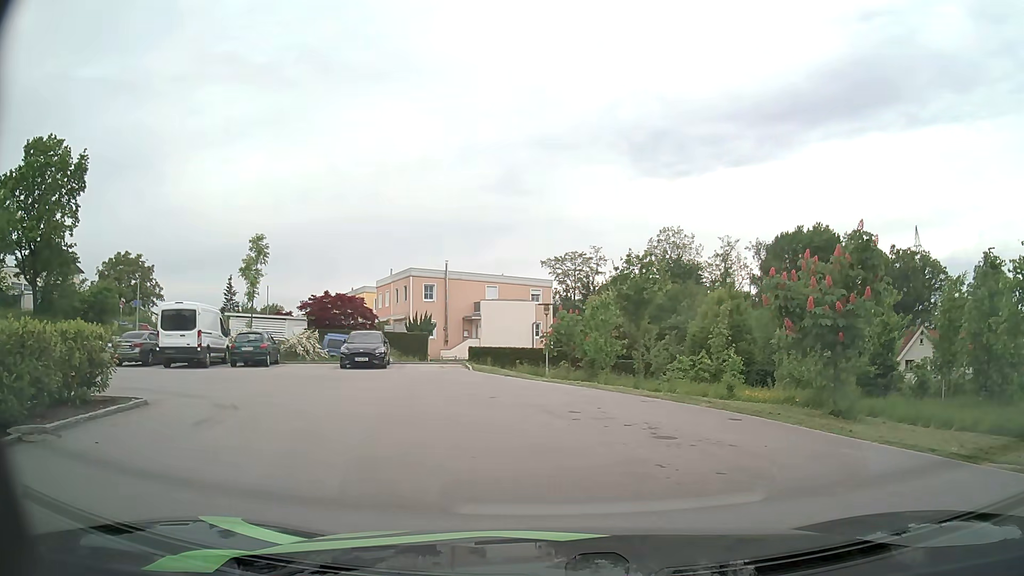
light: Day
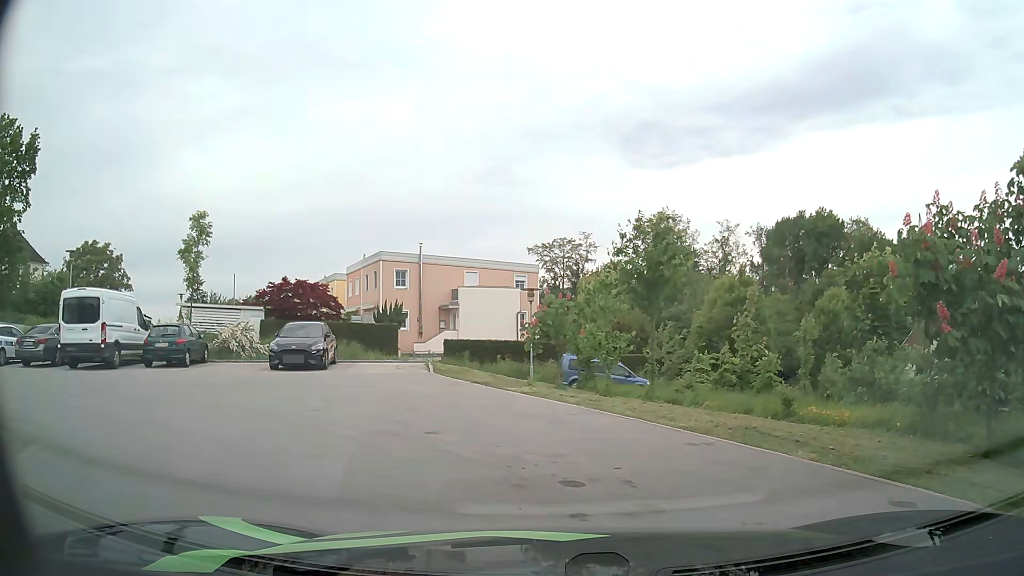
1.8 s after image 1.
(+0.1, +5.7) m; +1°
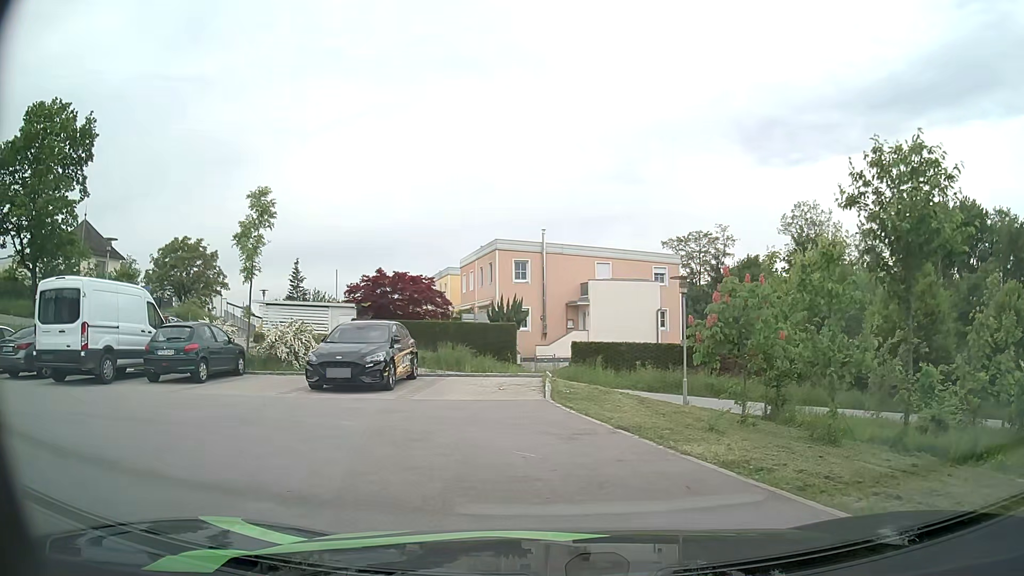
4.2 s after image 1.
(-0.5, +6.8) m; -10°
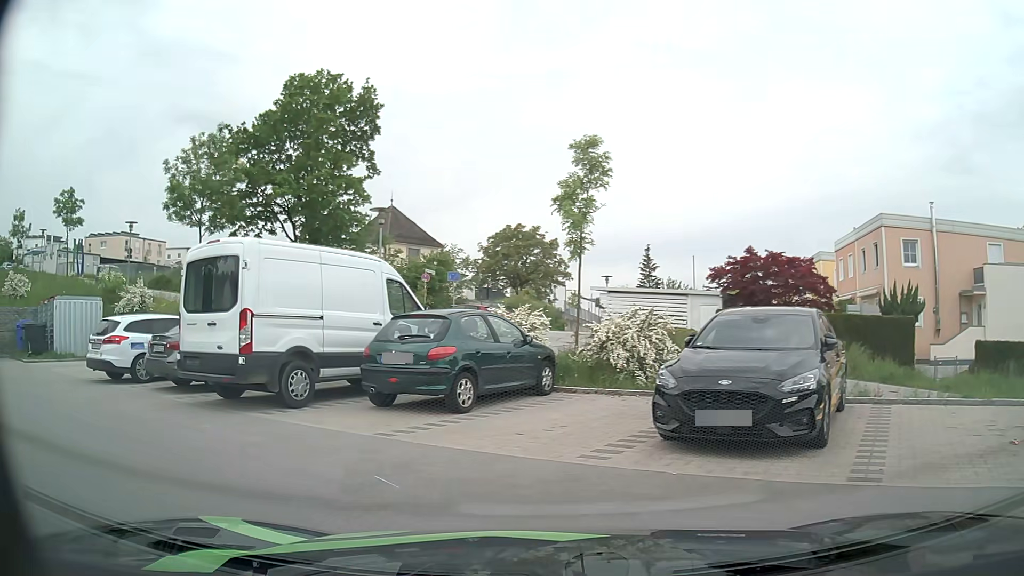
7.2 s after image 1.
(-1.6, +6.9) m; -31°
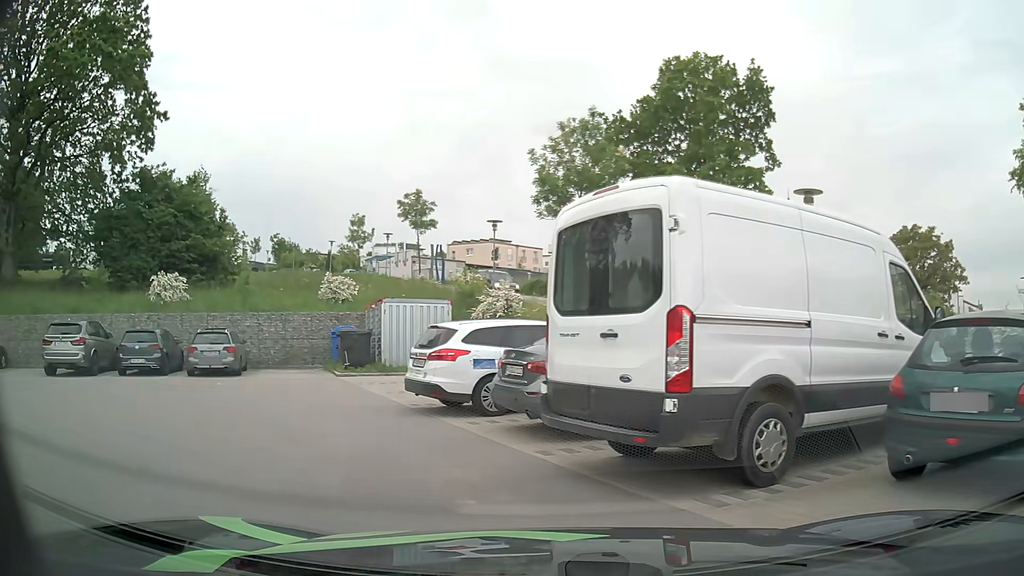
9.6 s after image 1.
(-1.3, +4.5) m; -32°
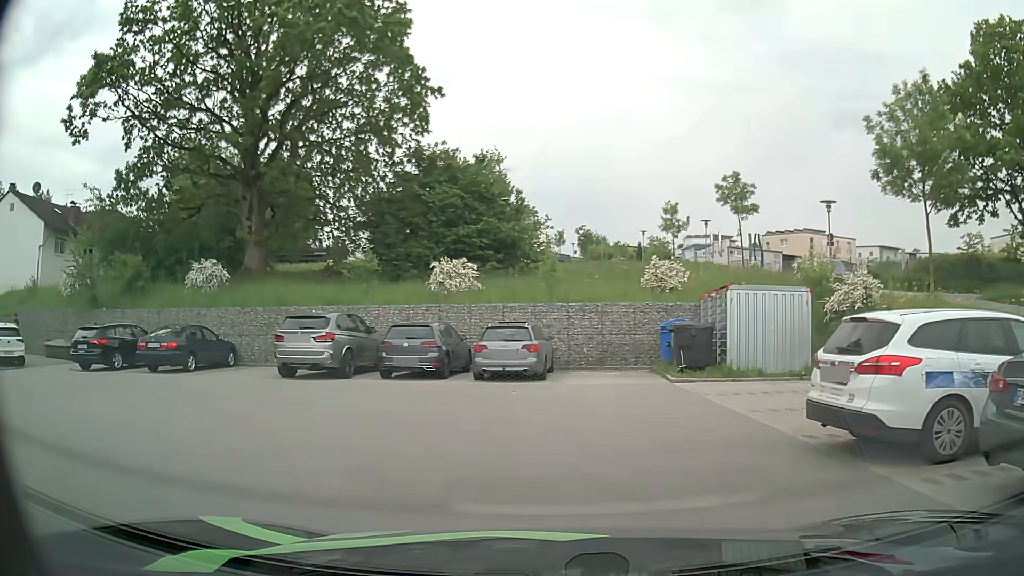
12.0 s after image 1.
(-1.1, +4.0) m; -26°
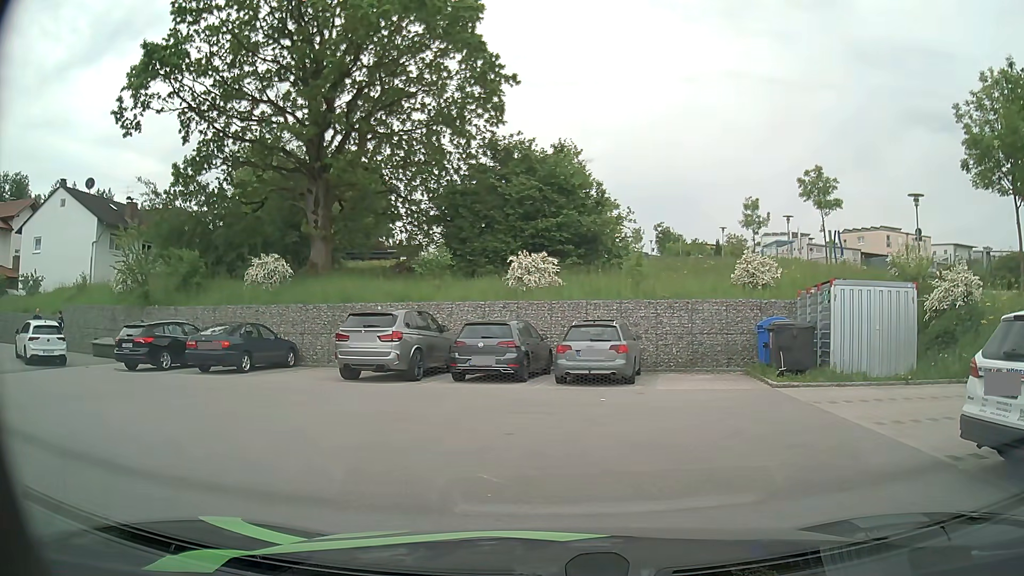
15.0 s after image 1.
(-0.1, +1.4) m; -4°
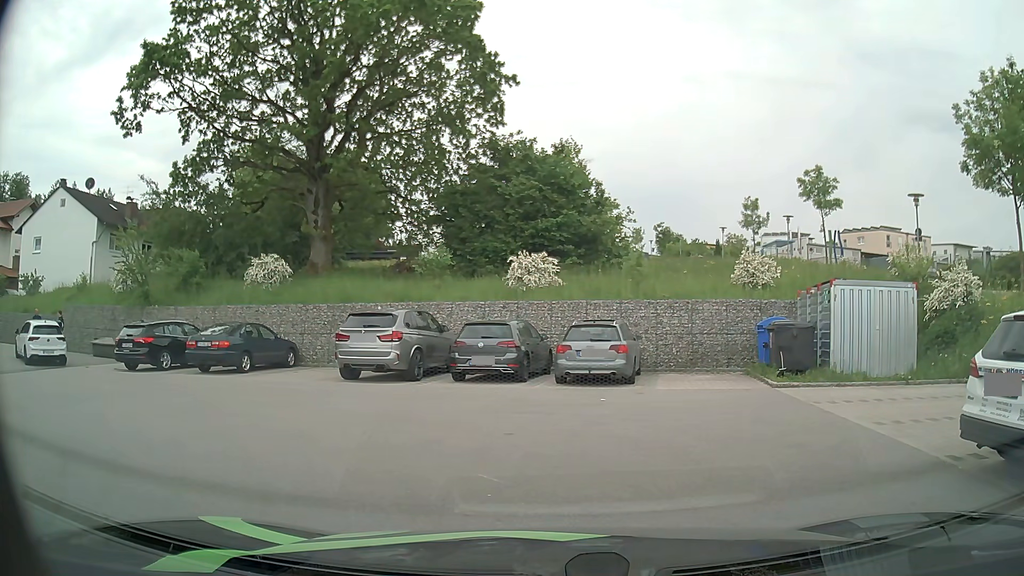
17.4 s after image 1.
(0.0, 0.0) m; 0°
